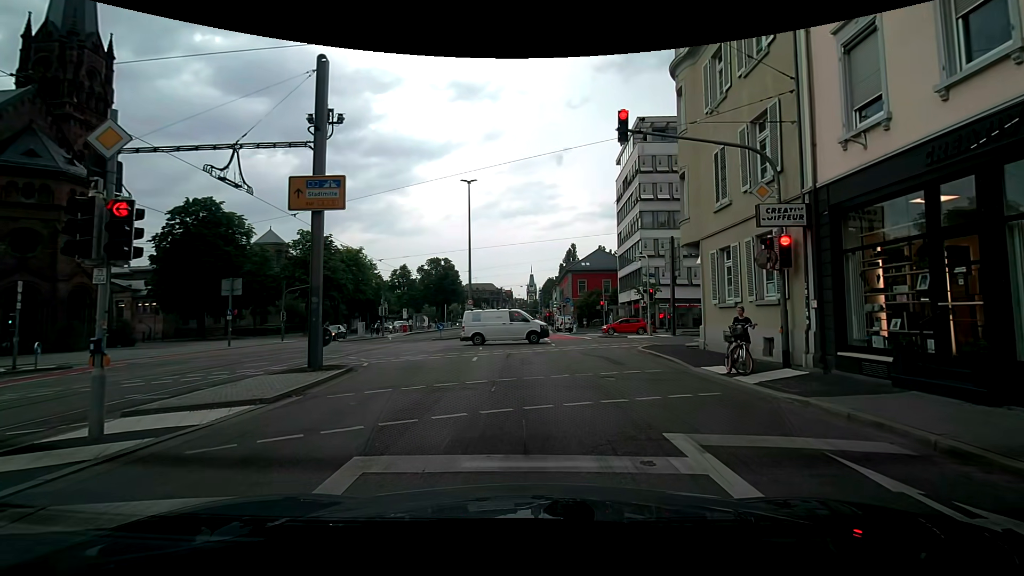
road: secondary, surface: asphalt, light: Day
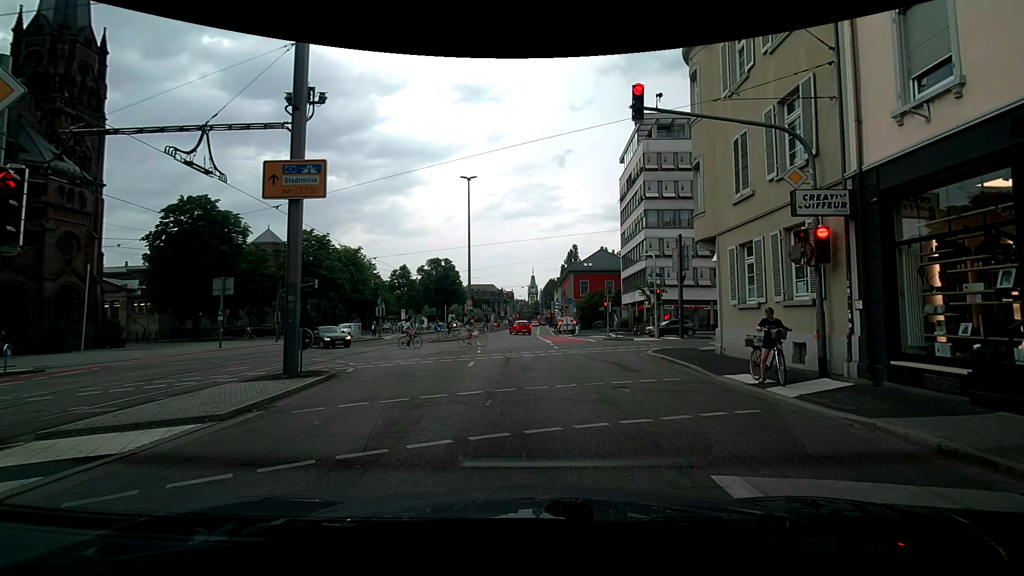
(0.0, +1.5) m; 0°
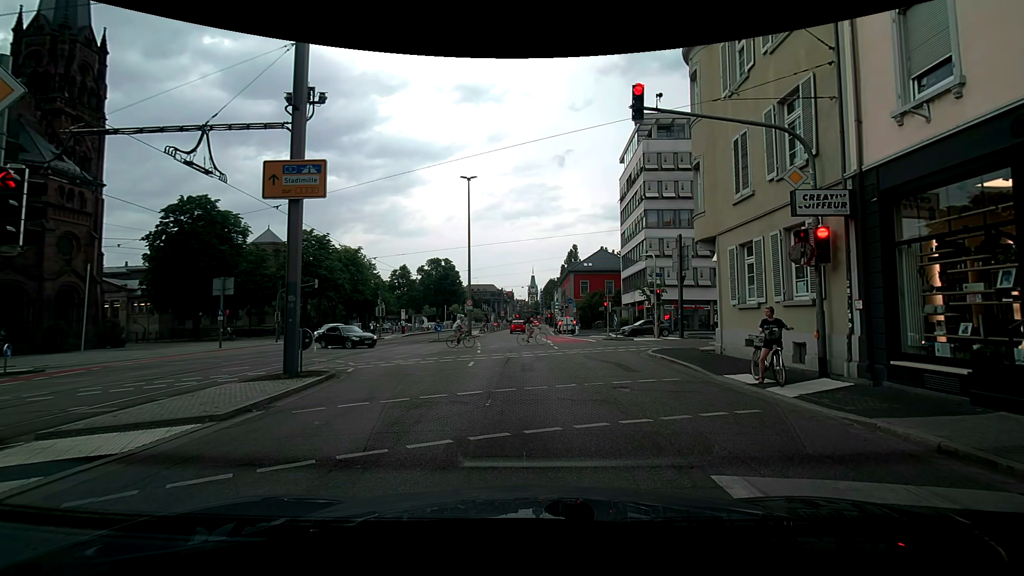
(0.0, 0.0) m; 0°
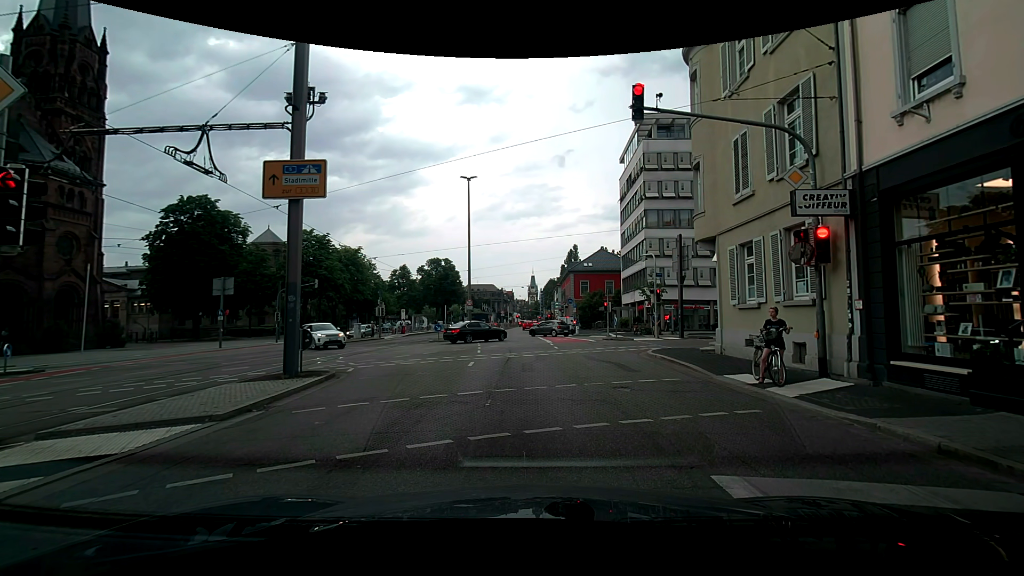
(0.0, 0.0) m; 0°
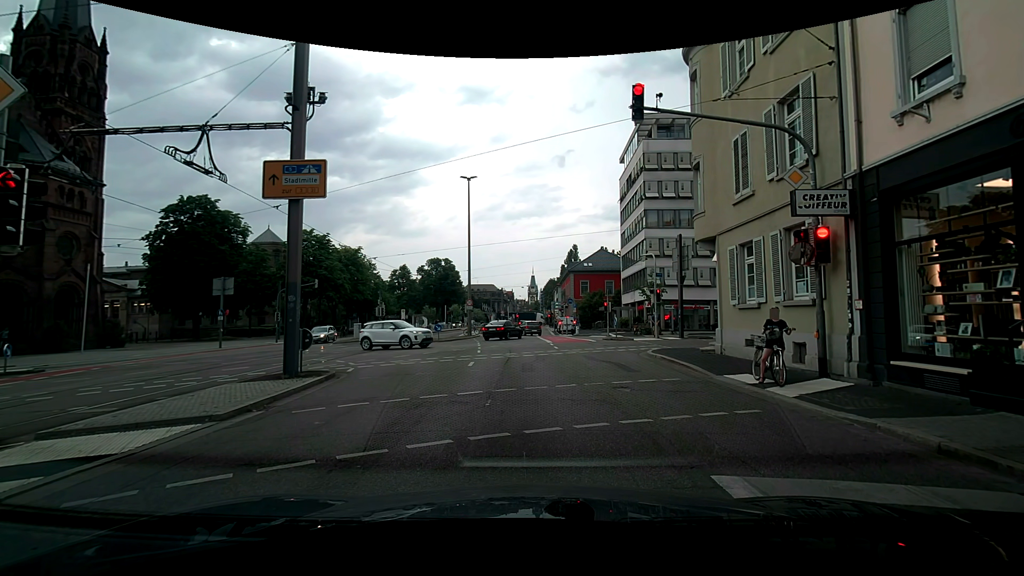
(0.0, 0.0) m; 0°
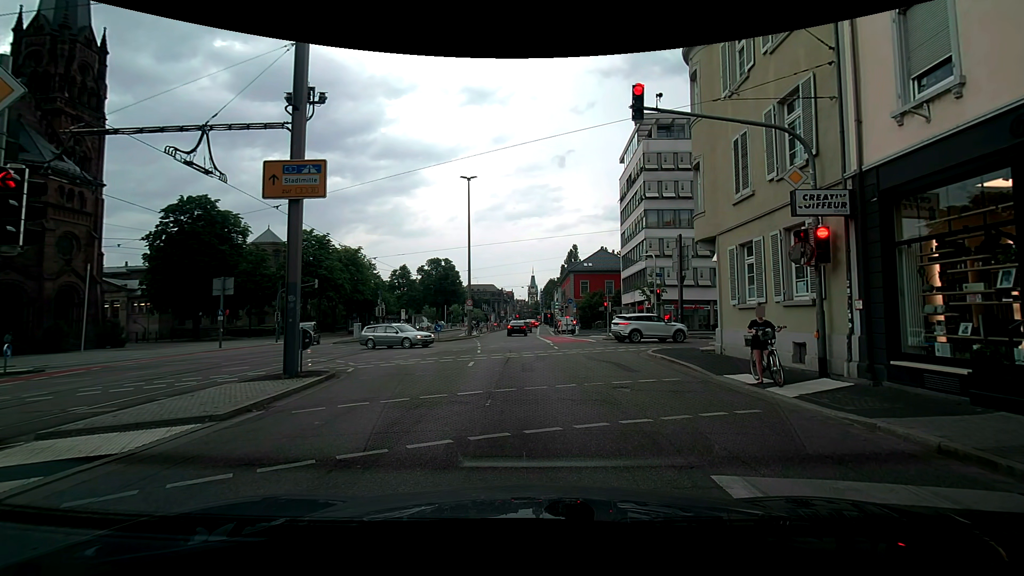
(0.0, 0.0) m; 0°
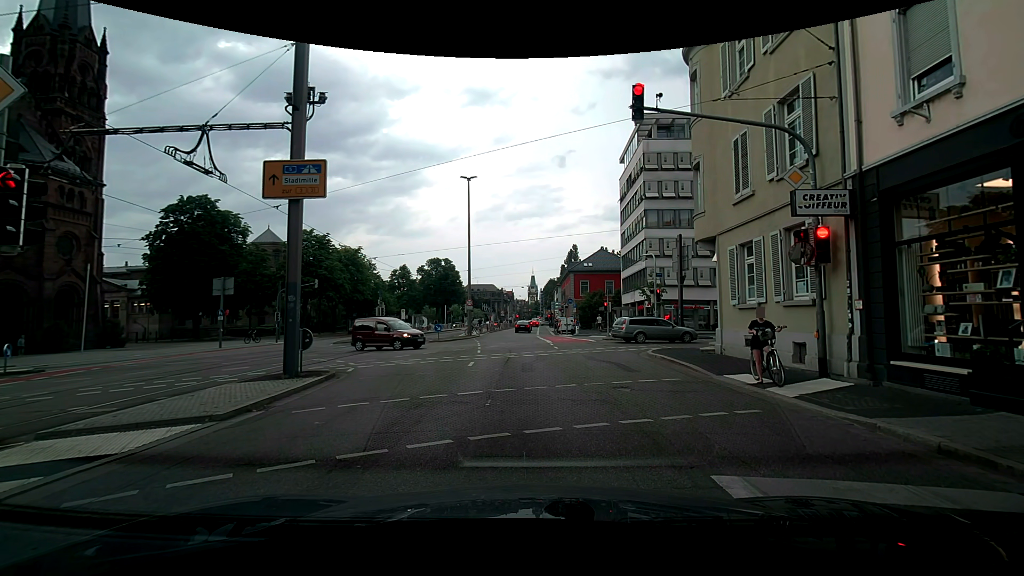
(0.0, 0.0) m; 0°
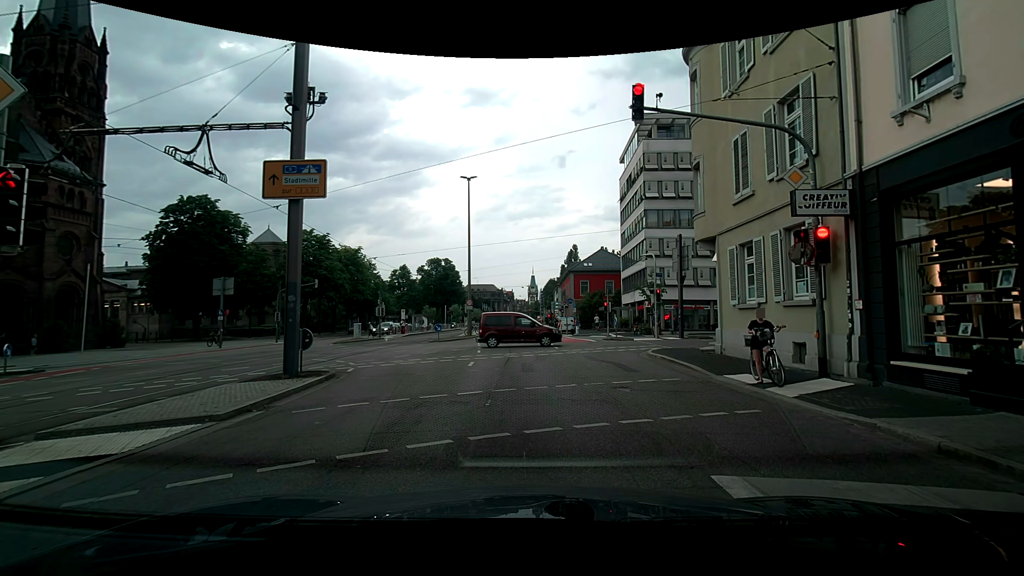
(0.0, 0.0) m; 0°
